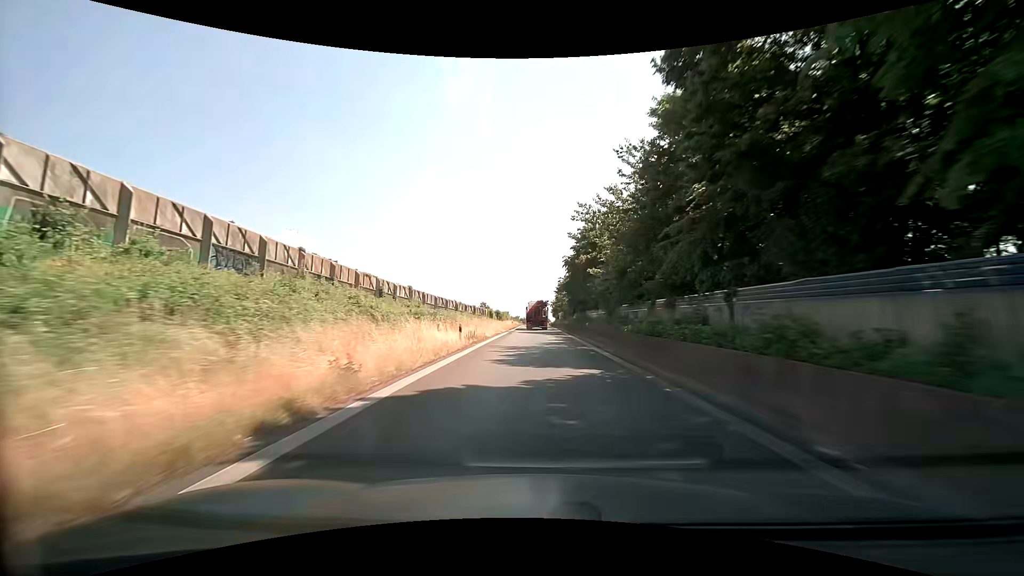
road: trunk_link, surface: asphalt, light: Day
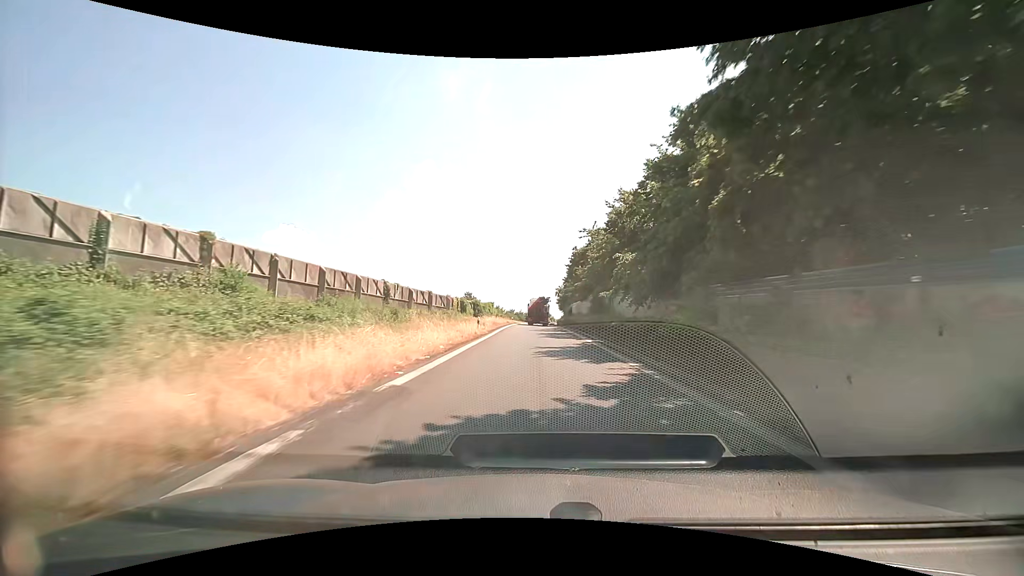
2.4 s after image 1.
(+0.4, +43.1) m; 0°
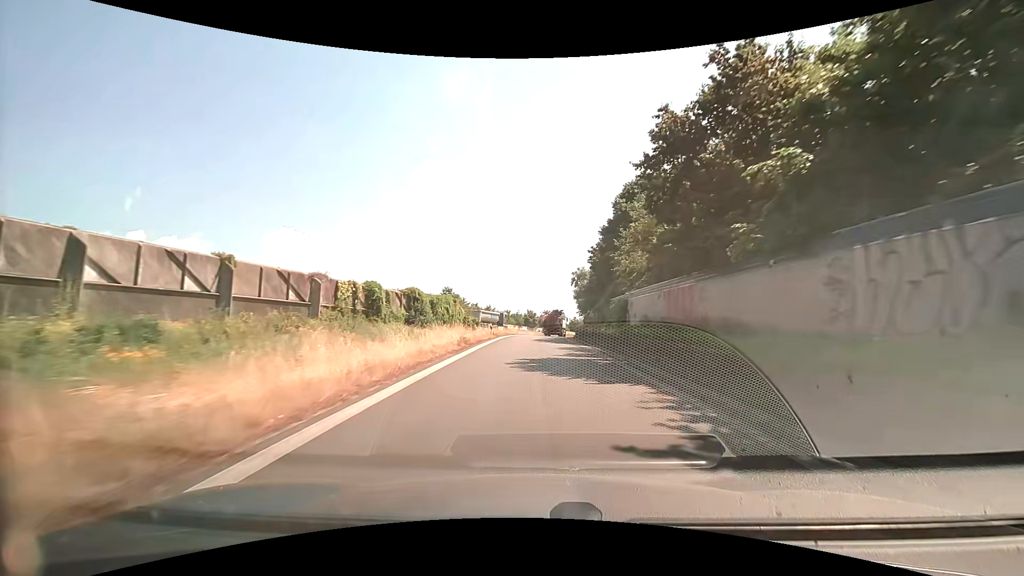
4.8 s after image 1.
(+0.2, +41.3) m; 0°
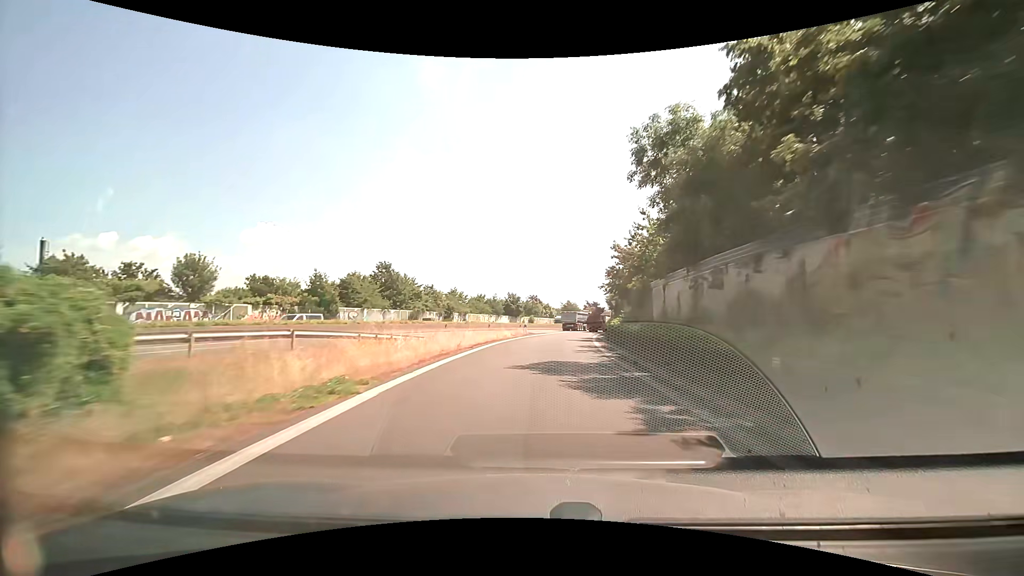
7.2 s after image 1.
(+0.3, +42.0) m; +1°
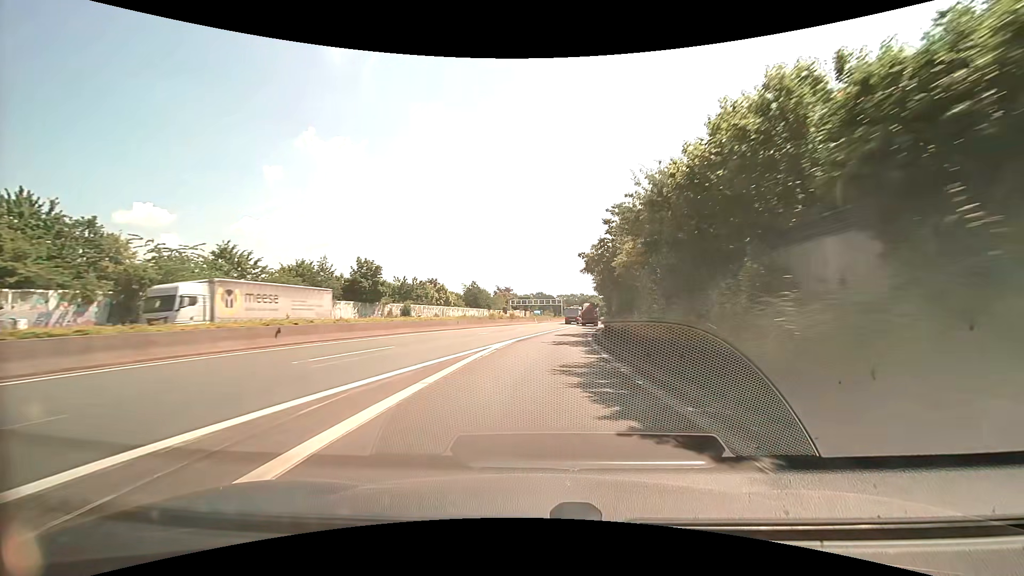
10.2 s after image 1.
(+4.0, +53.6) m; +10°
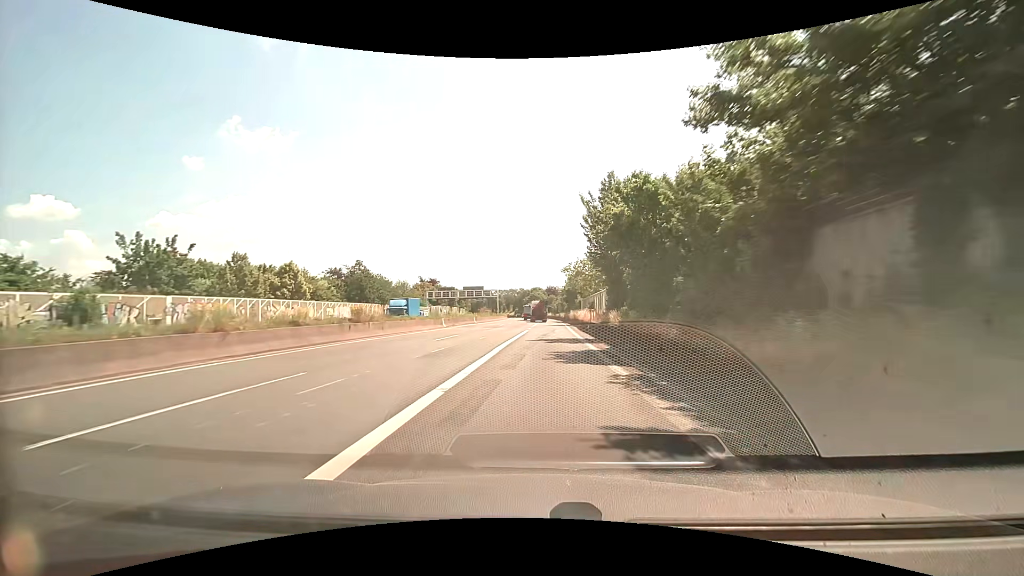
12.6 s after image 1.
(+2.8, +43.4) m; +6°
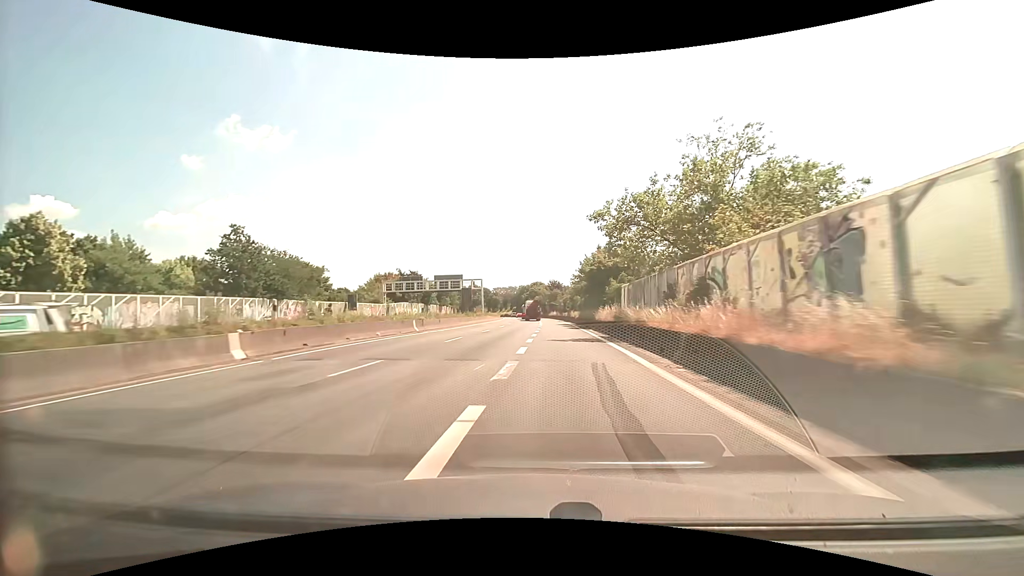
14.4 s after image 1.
(+0.6, +32.6) m; 0°
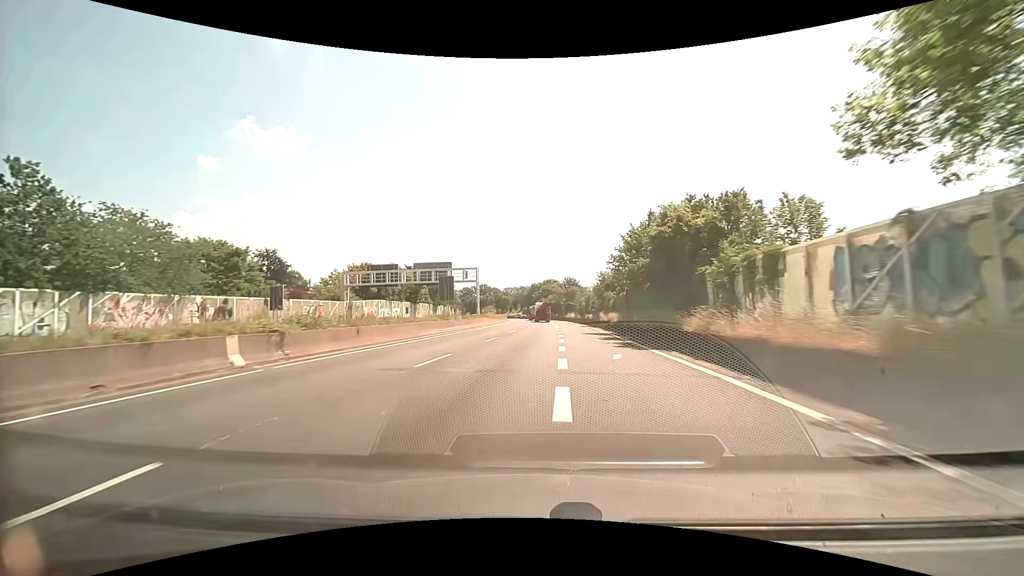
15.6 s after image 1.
(-0.2, +21.7) m; -1°
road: trunk
(0, +10) (0, +20) (0, +30) (0, +40) (0, +50) (0, +60) (0, +70) (0, +80) (0, +90) (-1, +100) m
